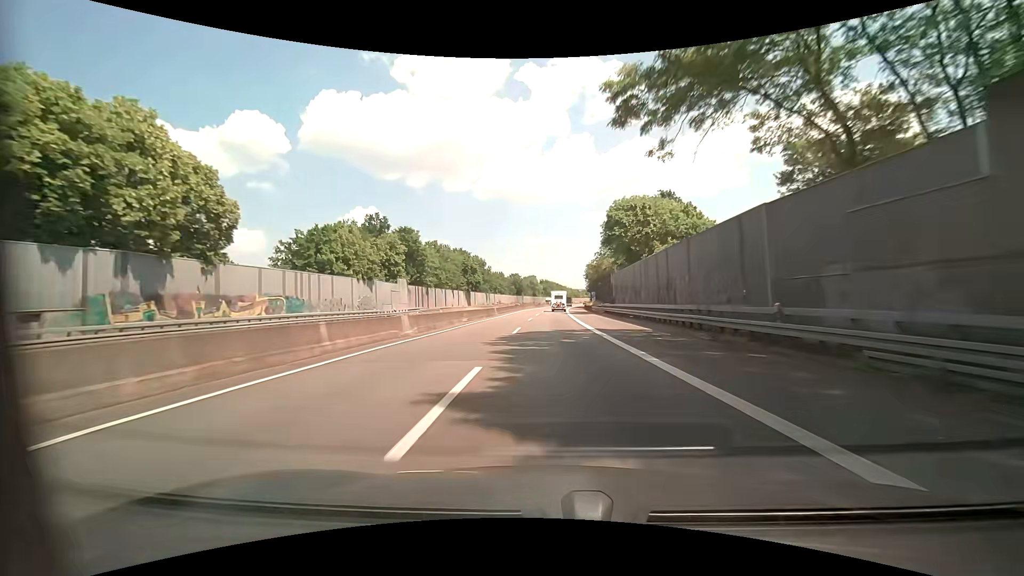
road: motorway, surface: asphalt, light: Day
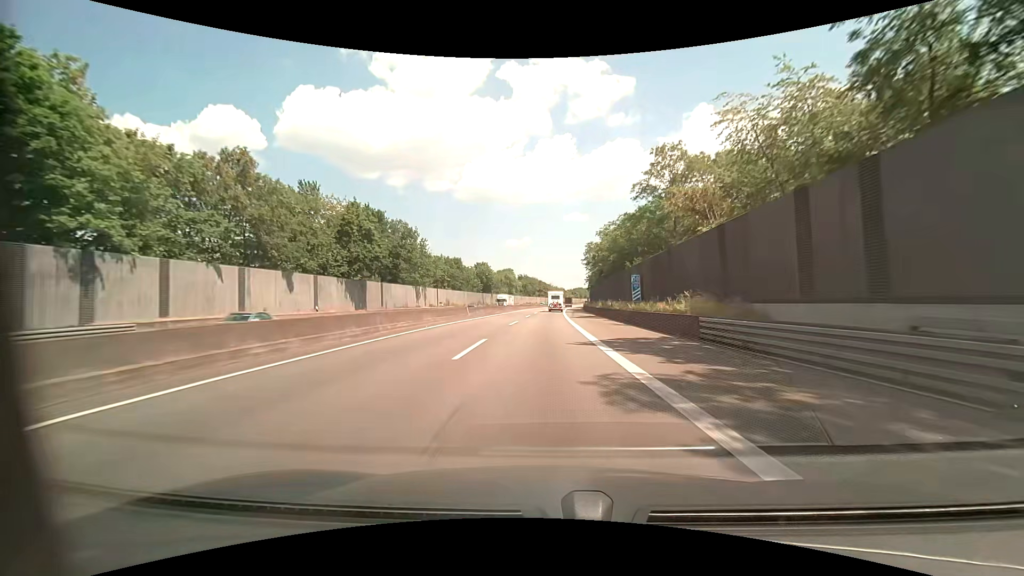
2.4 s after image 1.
(+1.3, +64.3) m; +2°
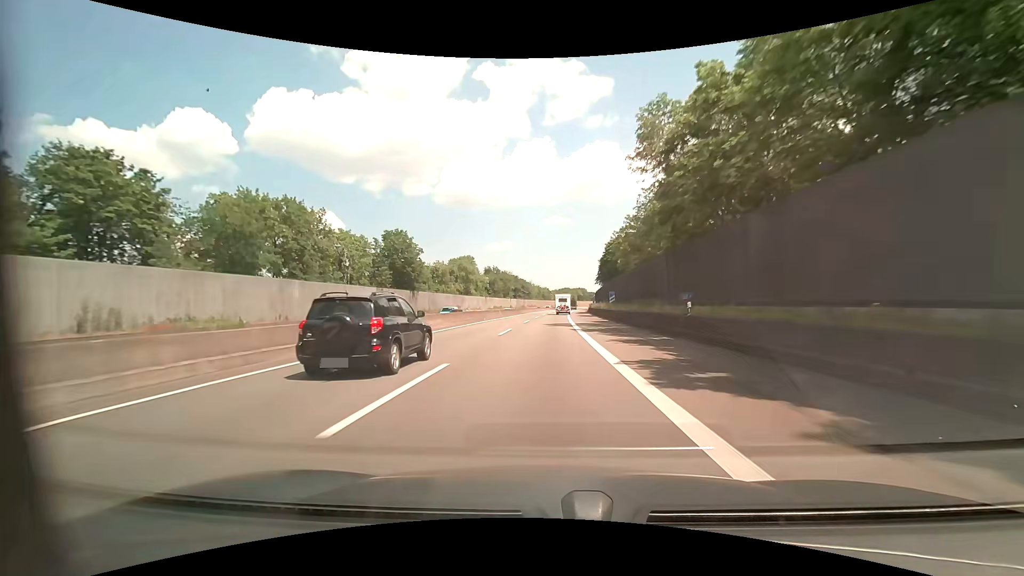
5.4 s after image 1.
(+1.6, +78.4) m; +2°
(0, +10) (0, +20) (0, +30) (0, +40) (+1, +50) (+1, +60) (+1, +70) (+2, +80) (+2, +90) (+3, +100) m
